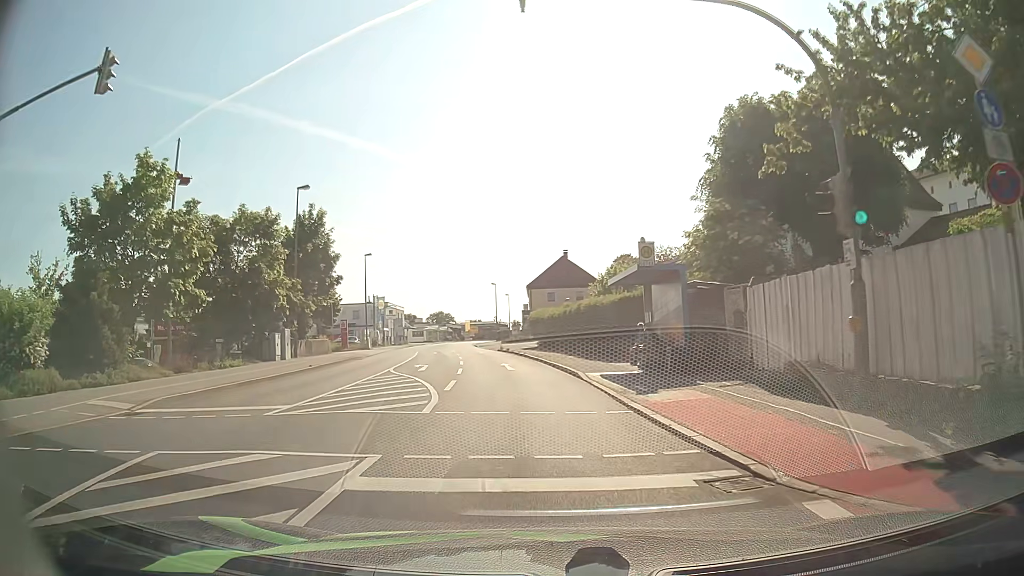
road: tertiary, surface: asphalt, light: Day
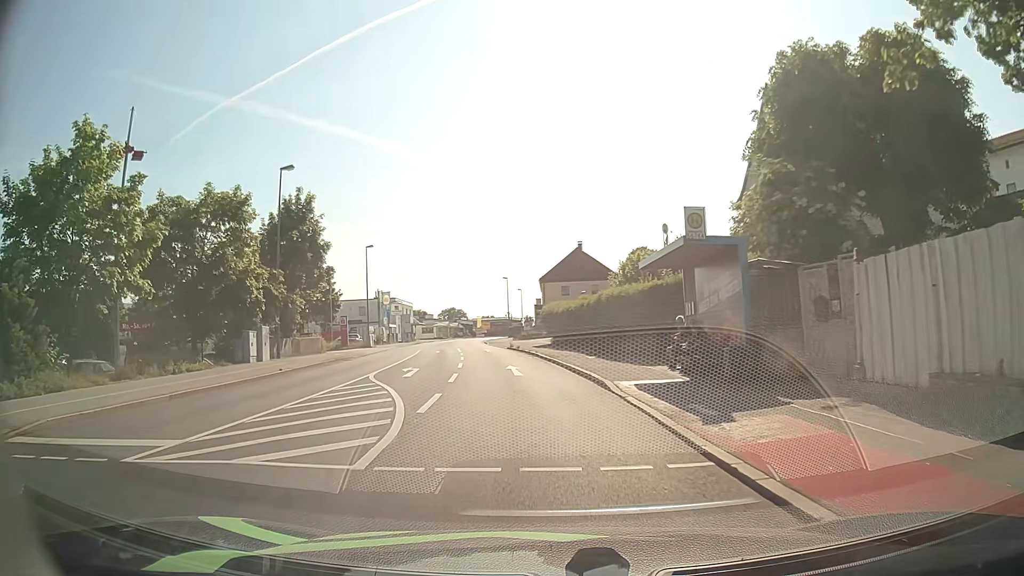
(0.0, +4.7) m; -1°
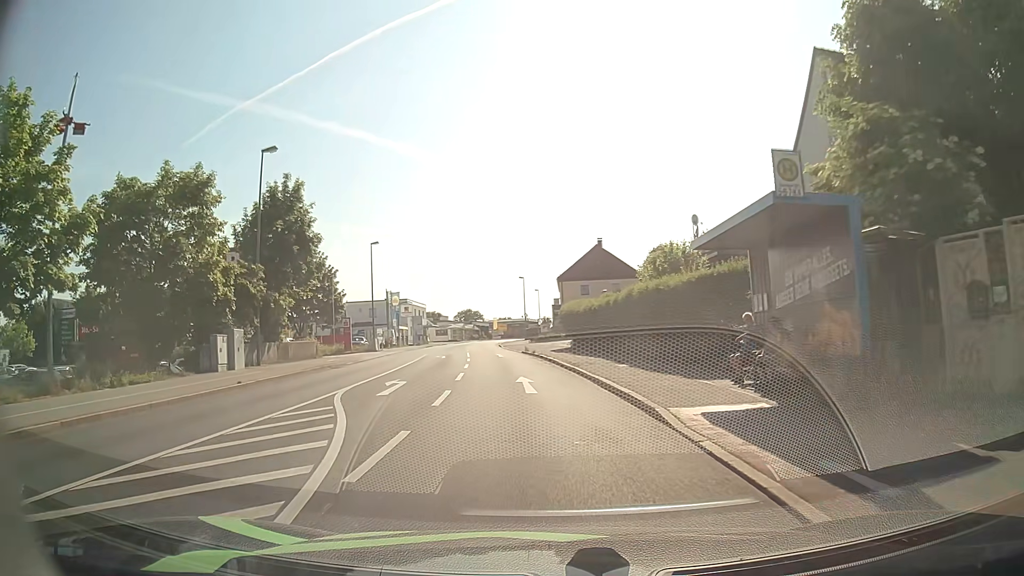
(0.0, +4.8) m; -1°
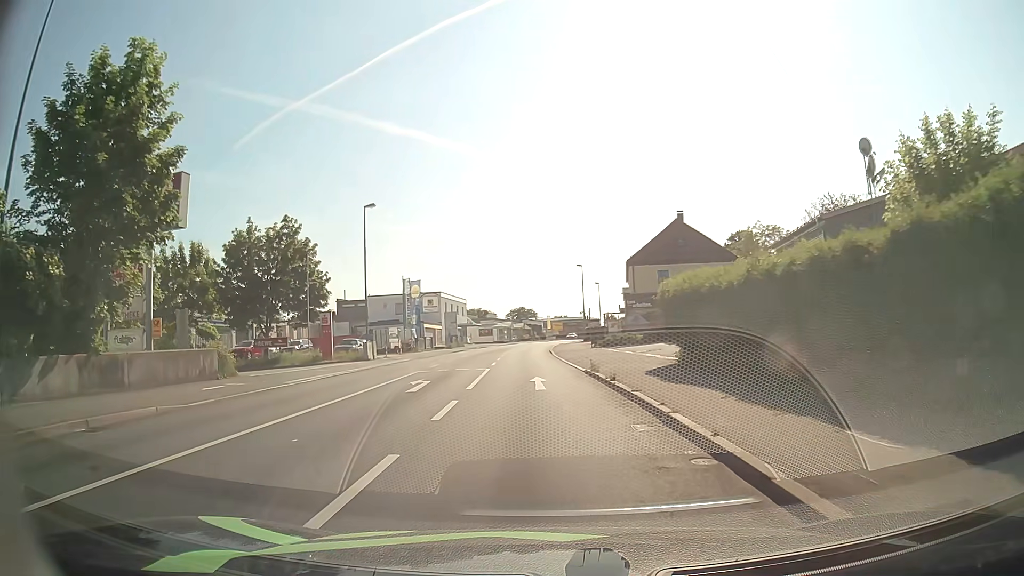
(-1.0, +19.9) m; -5°
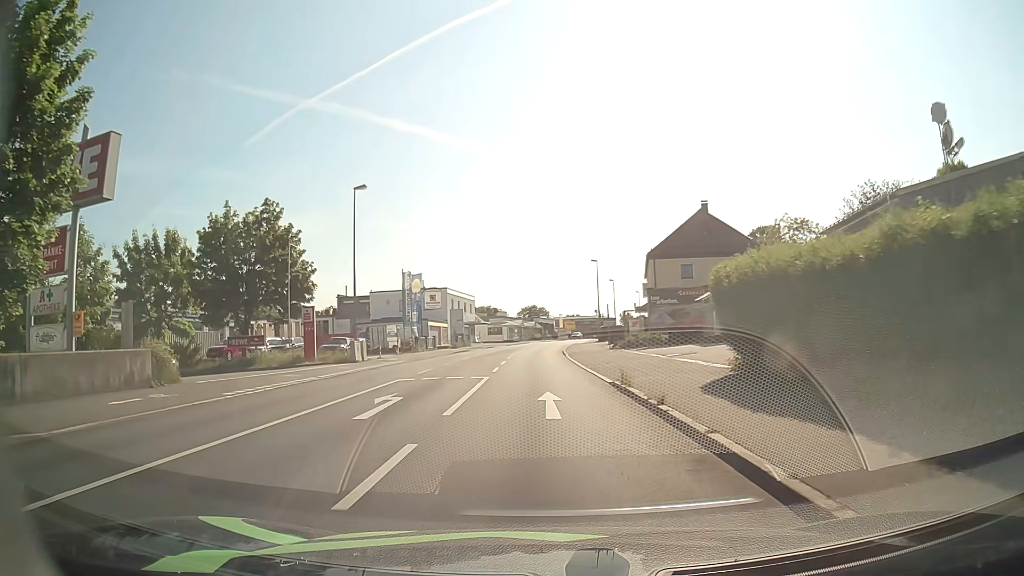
(-0.1, +5.4) m; -1°
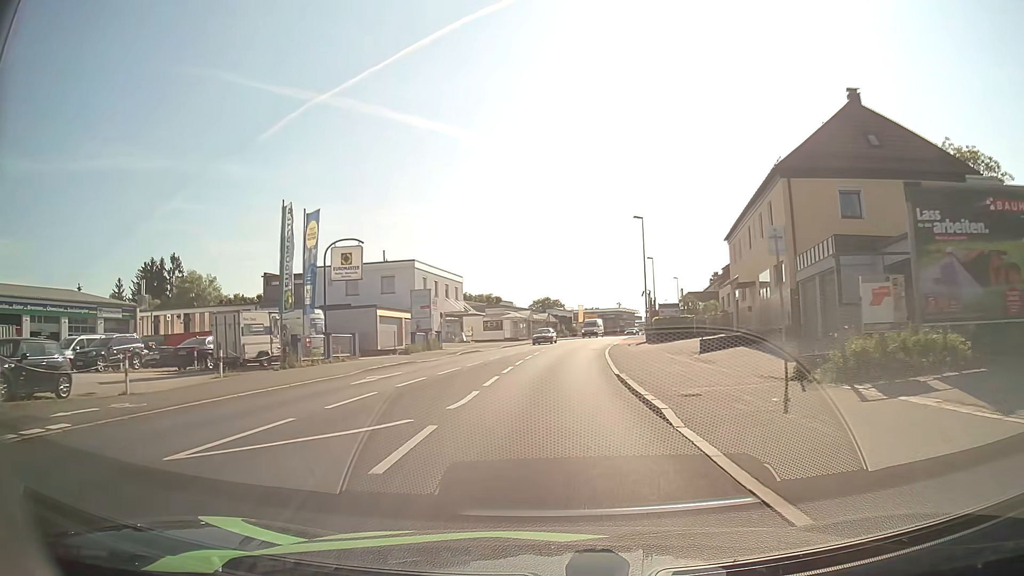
(-0.4, +30.3) m; -1°
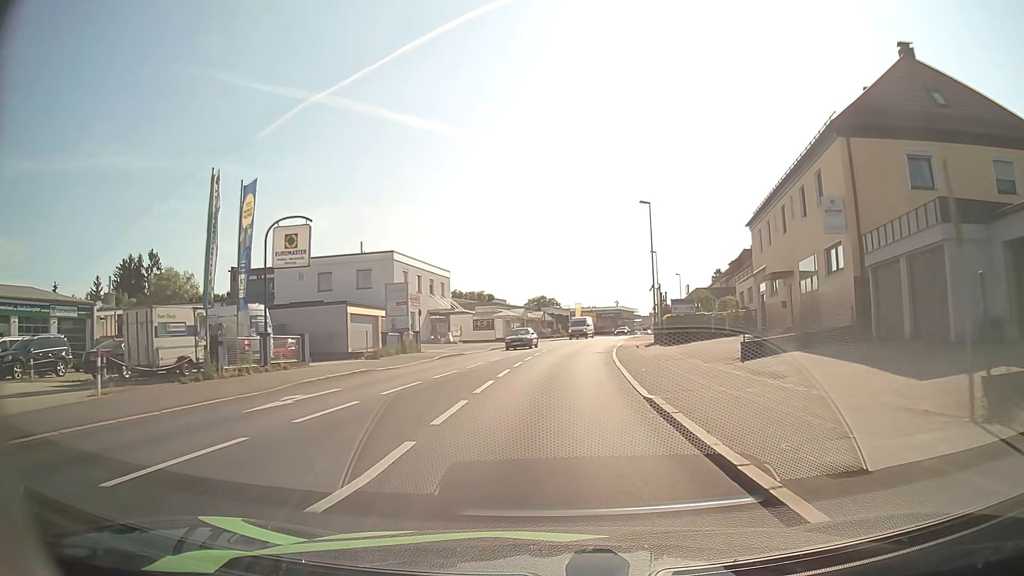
(0.0, +6.5) m; 0°
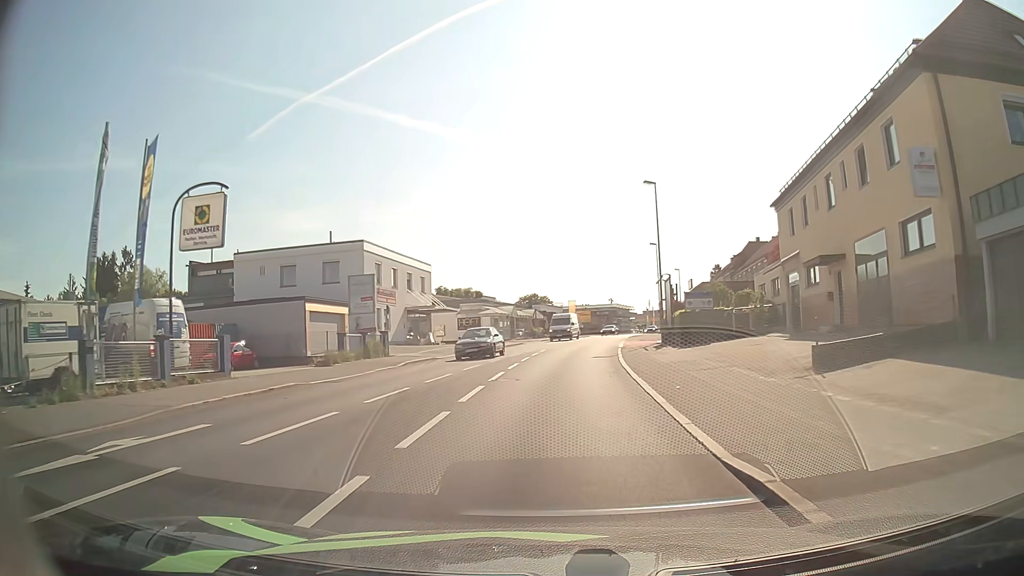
(0.0, +6.4) m; +1°
(0, +10) (+1, +20) (+1, +30) (+2, +40) (+3, +50) (+5, +60) (+6, +70) (+8, +79) (+11, +89) (+13, +99) m
